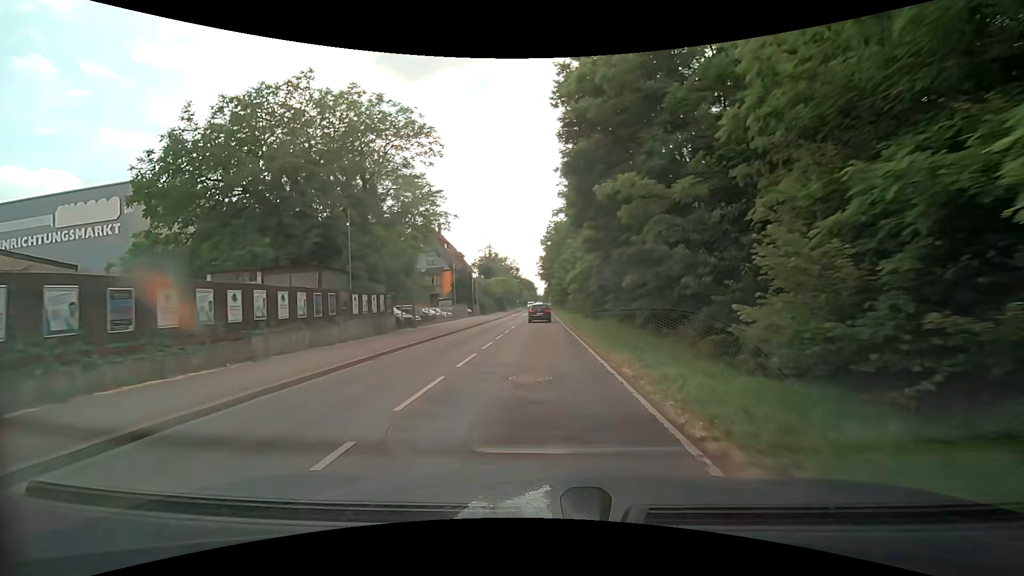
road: secondary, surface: asphalt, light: Day
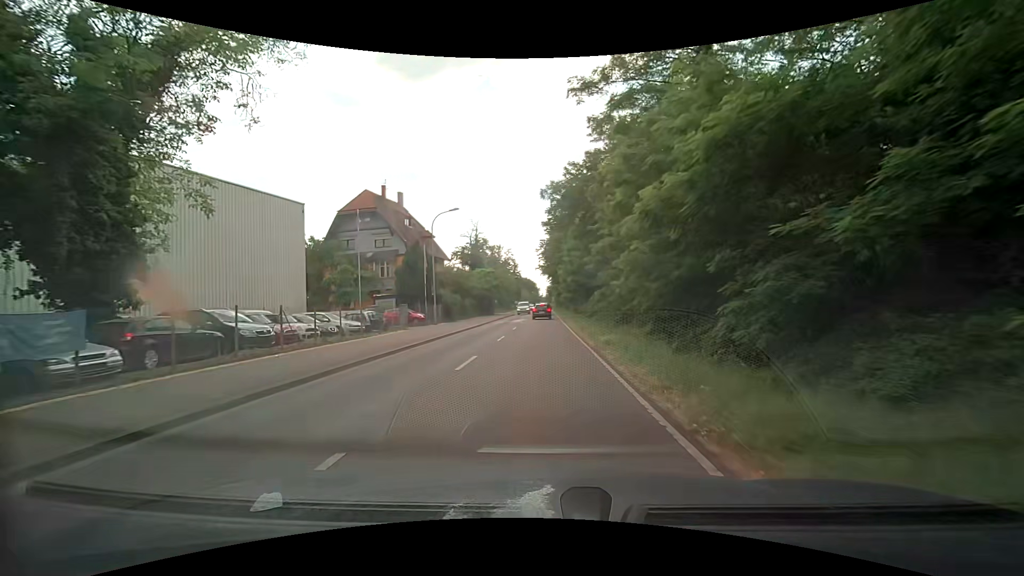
(+0.1, +27.6) m; 0°
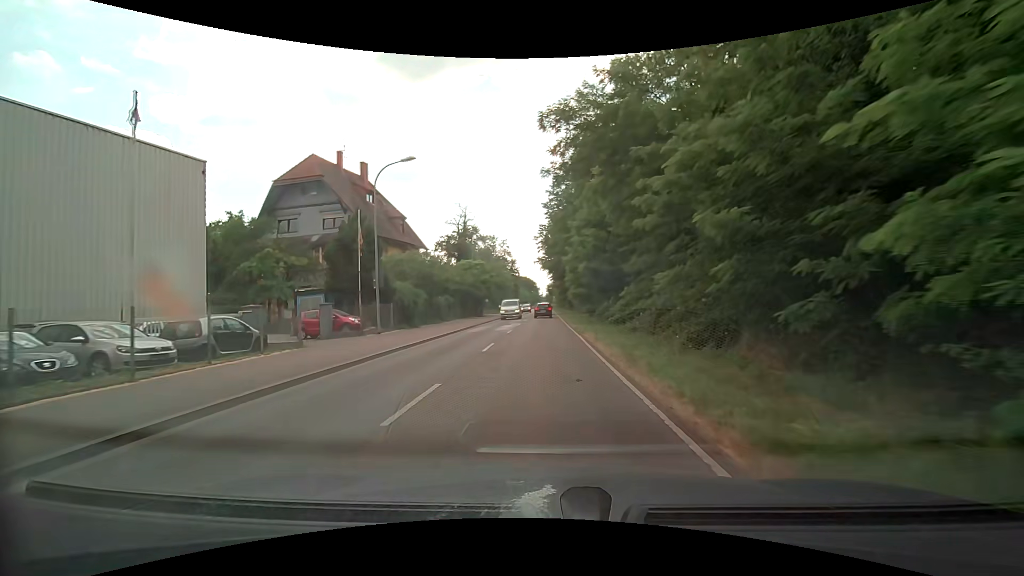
(0.0, +14.0) m; +1°
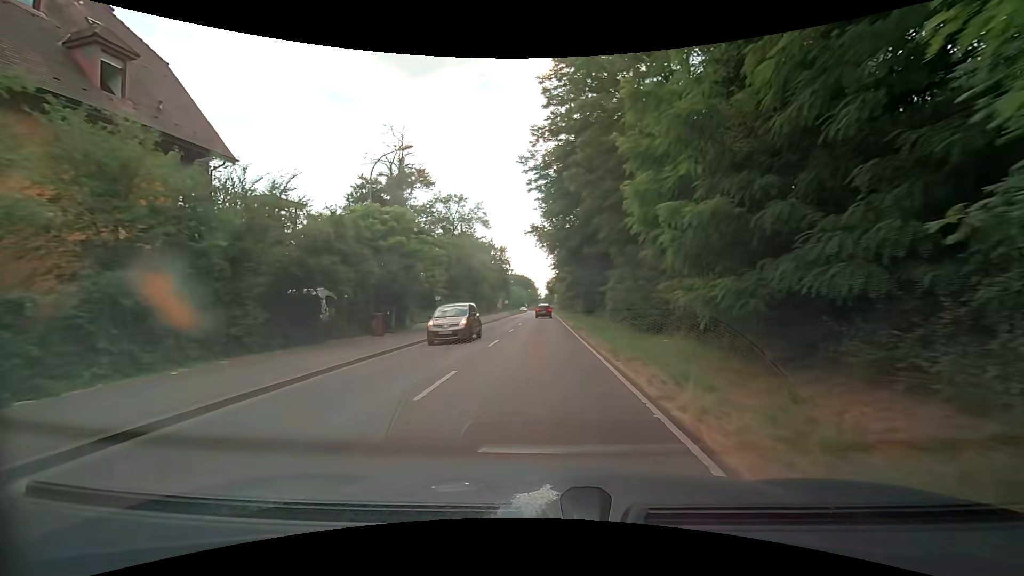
(-0.6, +34.7) m; -1°
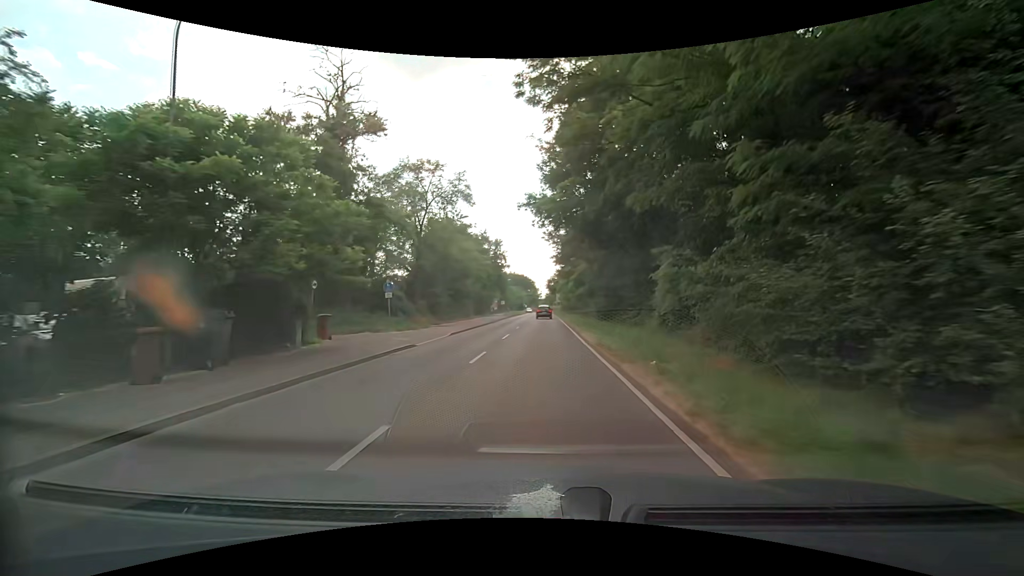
(+0.1, +13.7) m; 0°
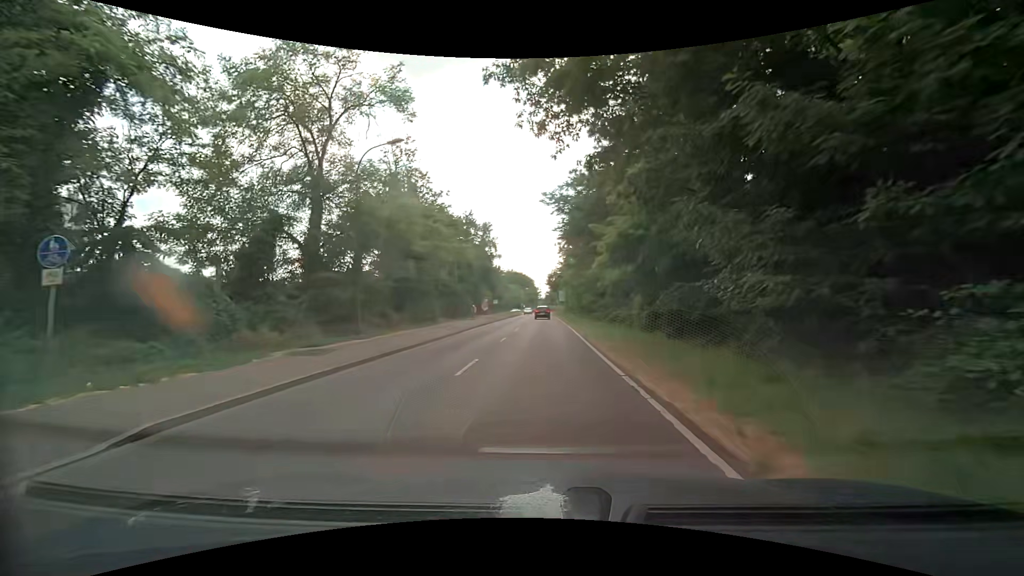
(0.0, +20.1) m; 0°
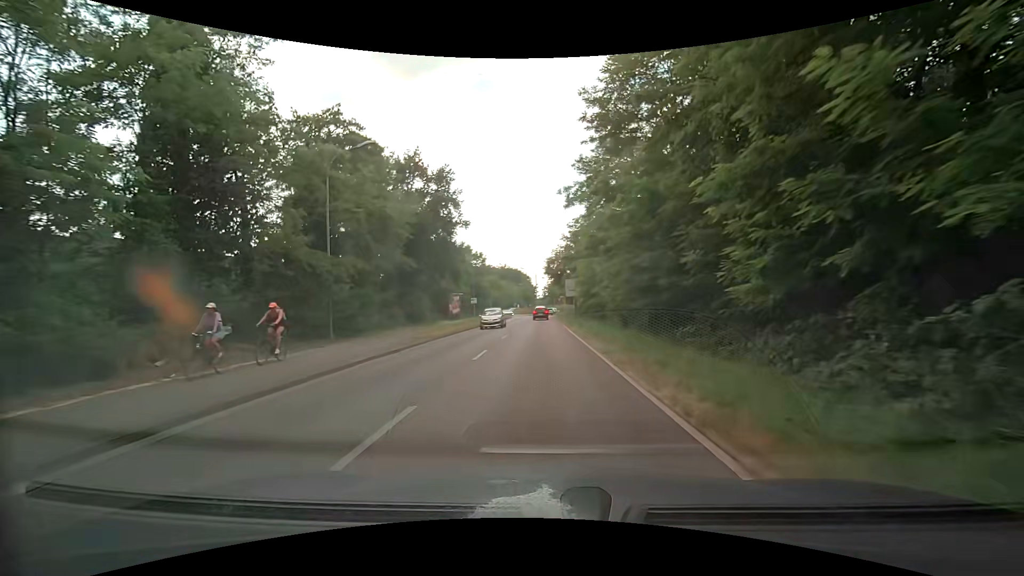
(+0.1, +32.8) m; +1°
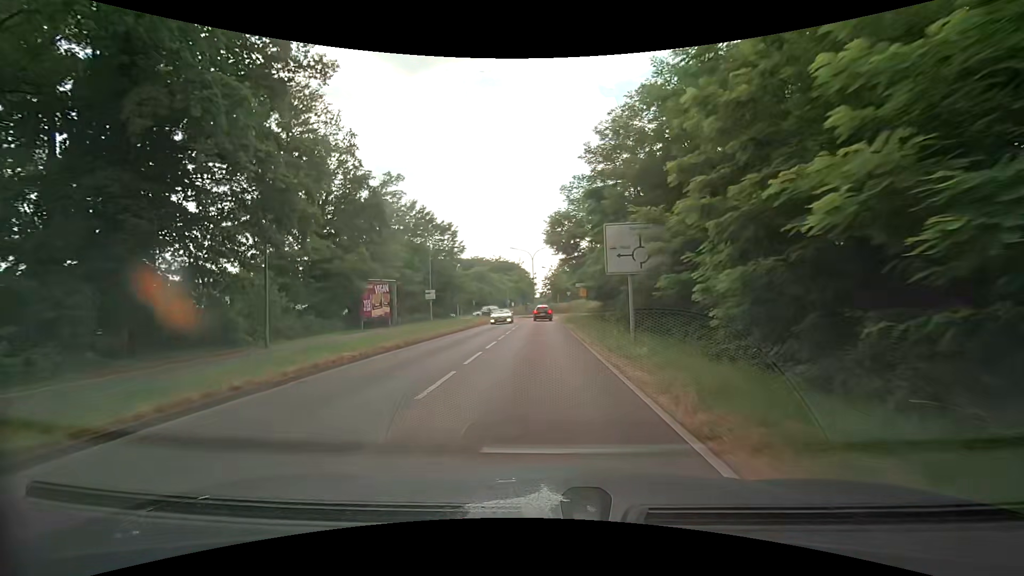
(-0.4, +32.5) m; -2°
